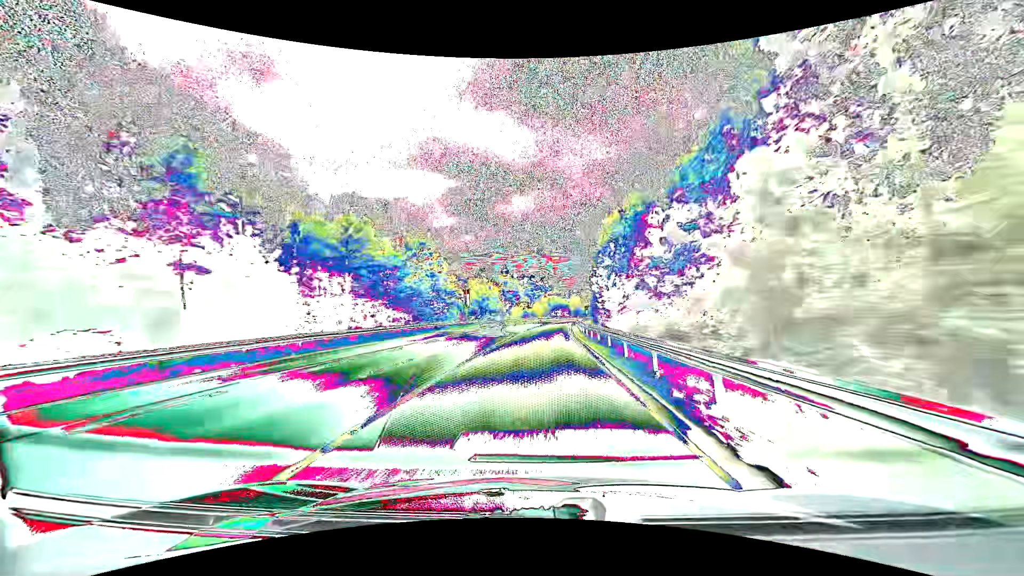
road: primary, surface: asphalt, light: Day
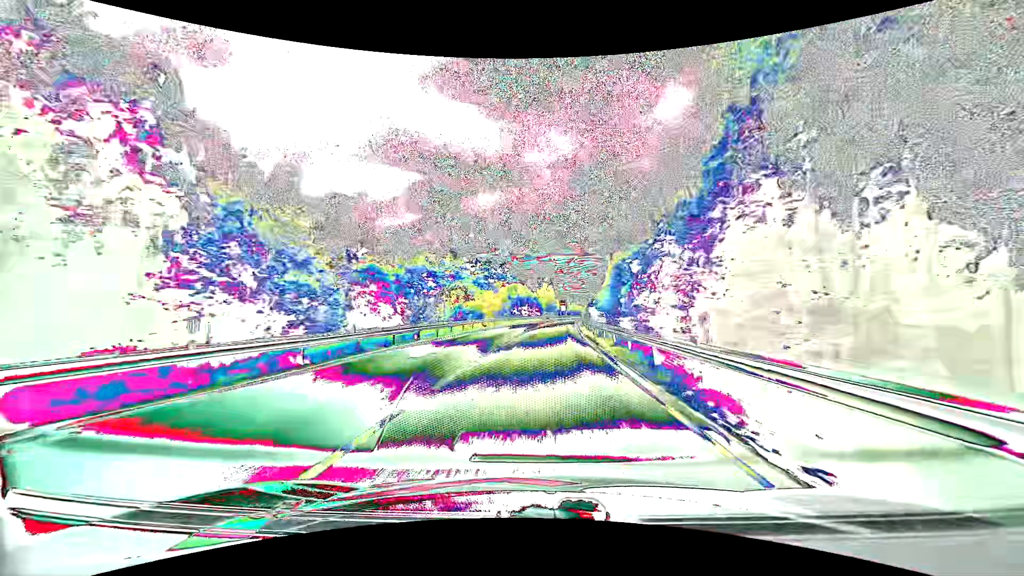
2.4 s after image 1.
(+2.0, +62.9) m; +4°
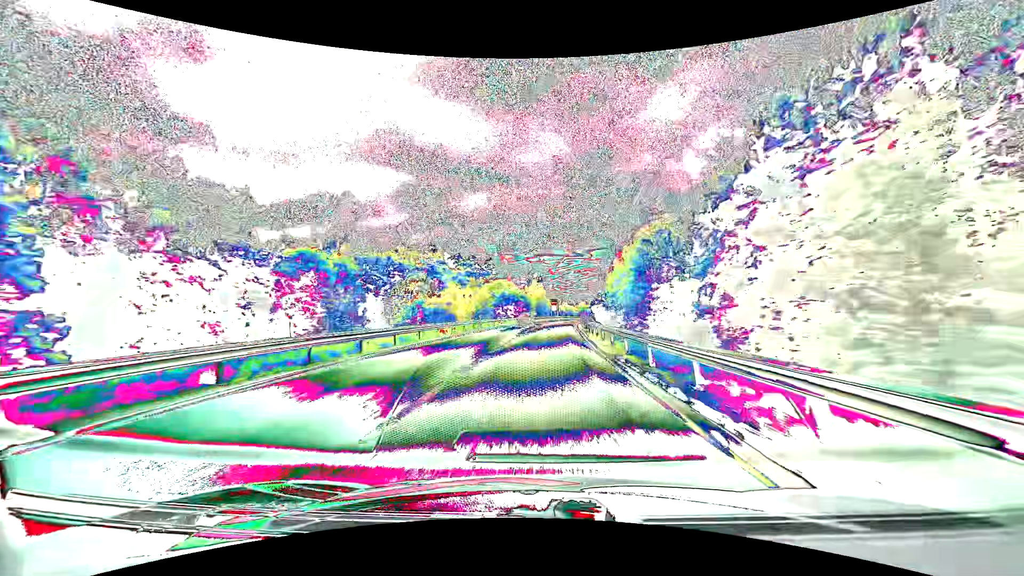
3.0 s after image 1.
(+0.2, +15.5) m; +1°
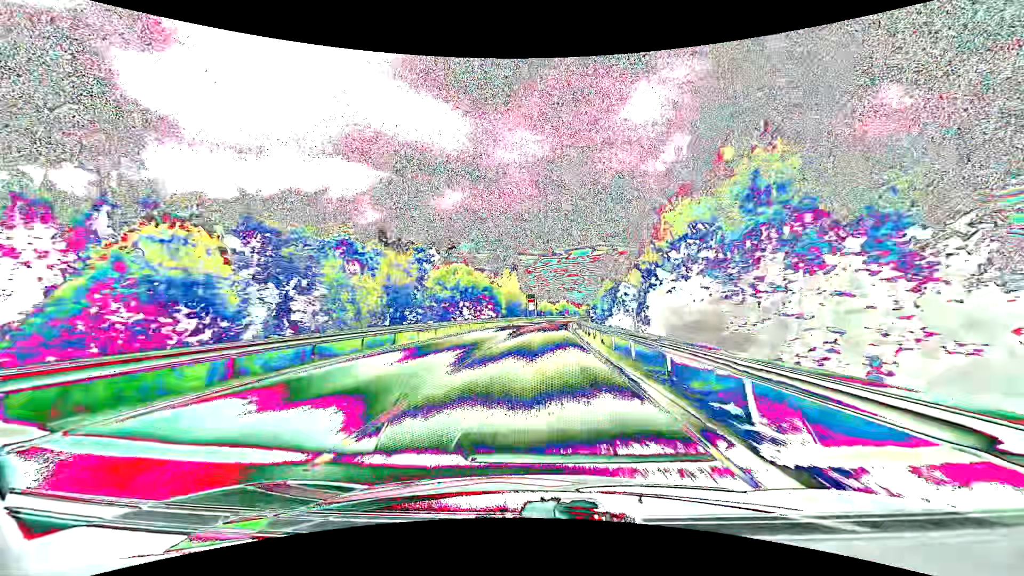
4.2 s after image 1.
(+0.7, +30.9) m; +3°
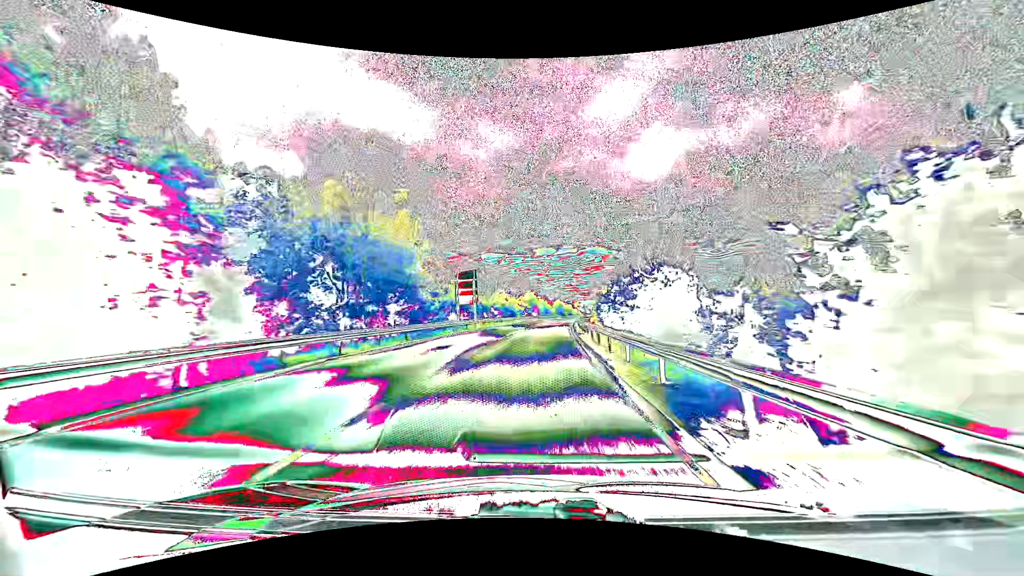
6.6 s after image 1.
(+2.3, +61.1) m; +4°
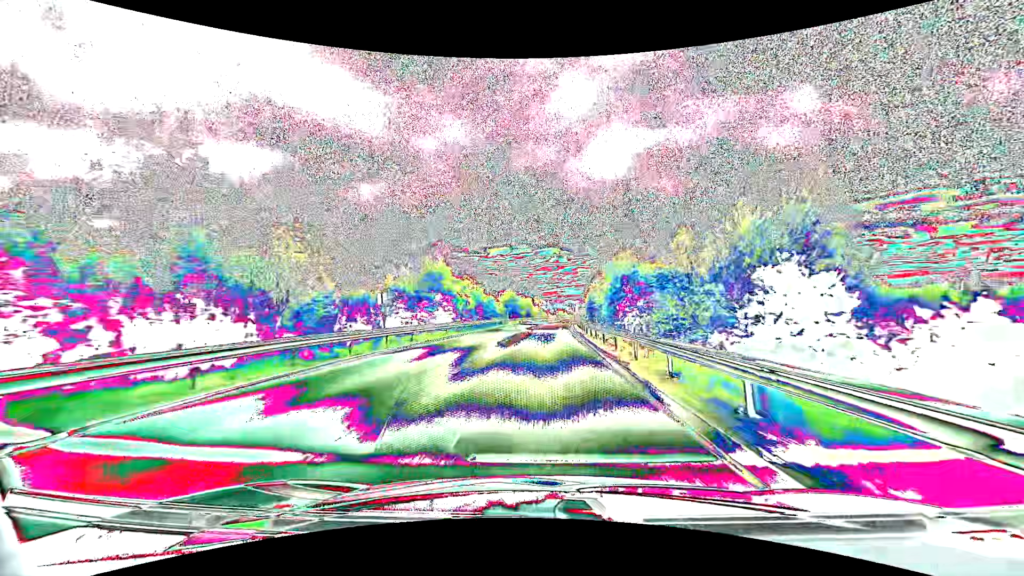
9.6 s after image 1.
(+3.5, +75.5) m; +5°
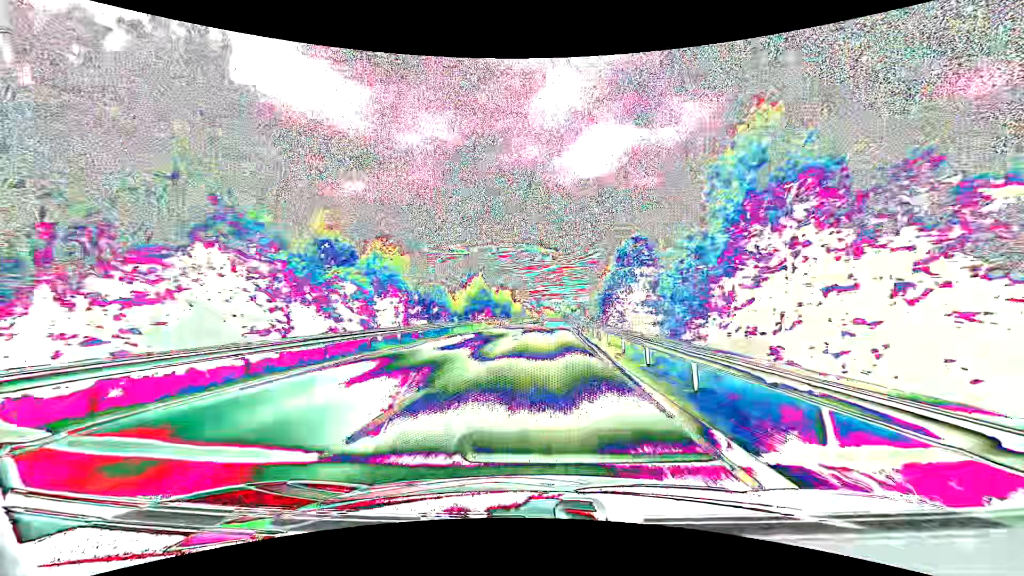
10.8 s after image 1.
(+0.5, +30.1) m; +2°
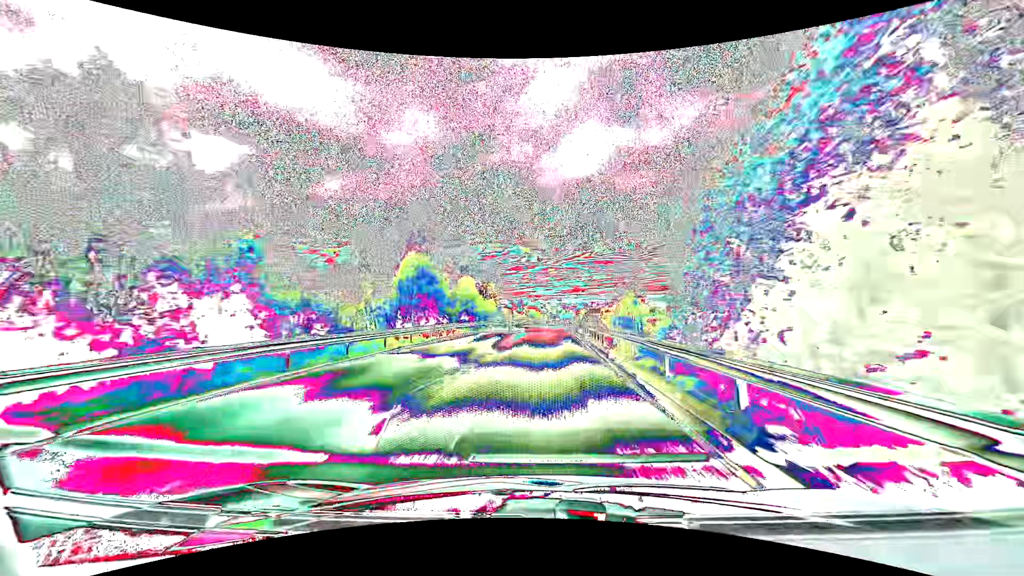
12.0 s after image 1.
(+0.4, +30.2) m; +2°
(0, +10) (0, +20) (0, +30) (+1, +40) (+1, +50) (+1, +60) (+2, +70) (+2, +80) (+3, +90) (+4, +100) m
